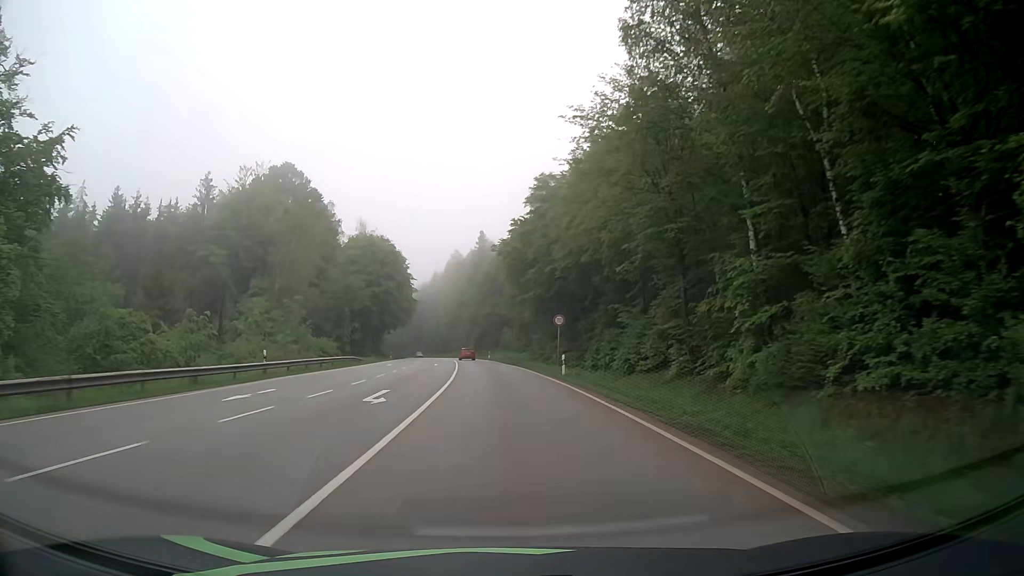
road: secondary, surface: asphalt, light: Day
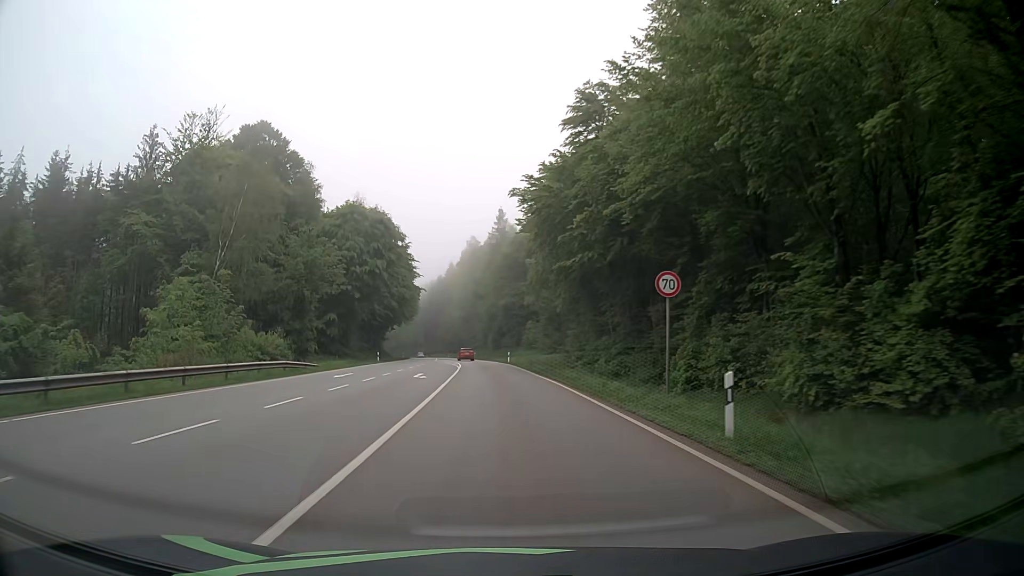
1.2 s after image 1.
(-0.3, +21.4) m; -2°
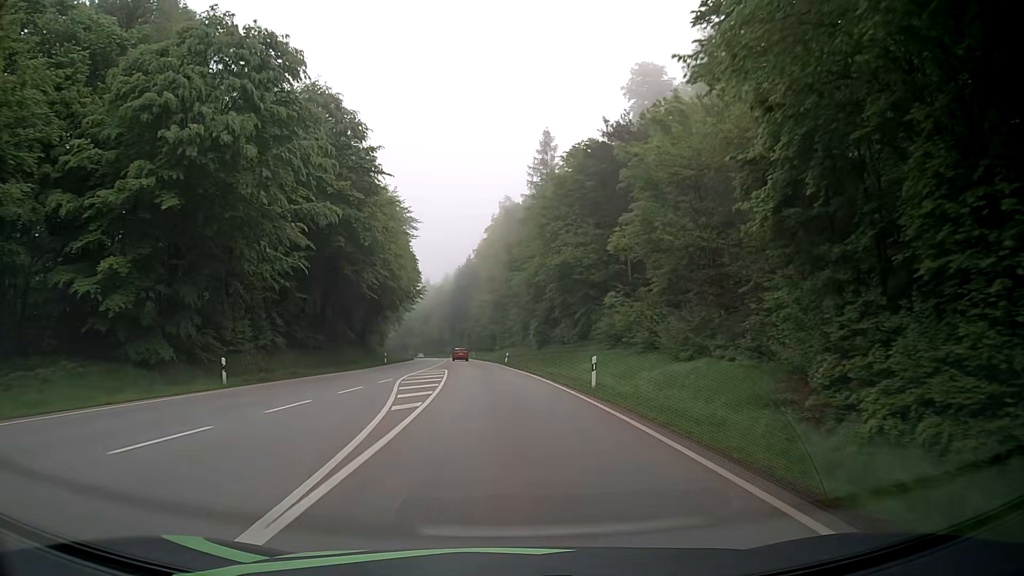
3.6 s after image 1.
(-1.3, +43.0) m; -3°
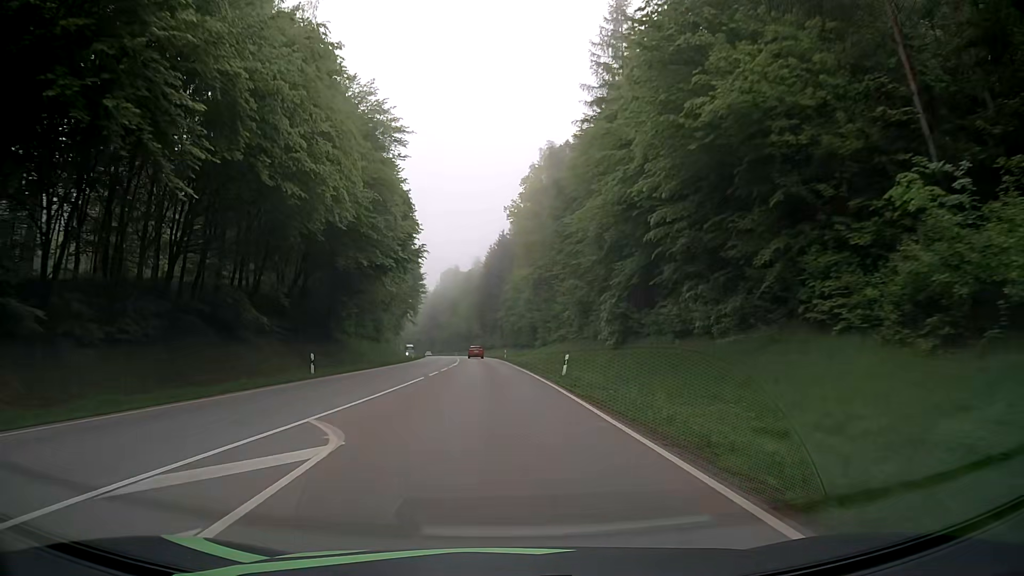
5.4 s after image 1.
(-1.0, +32.4) m; -4°
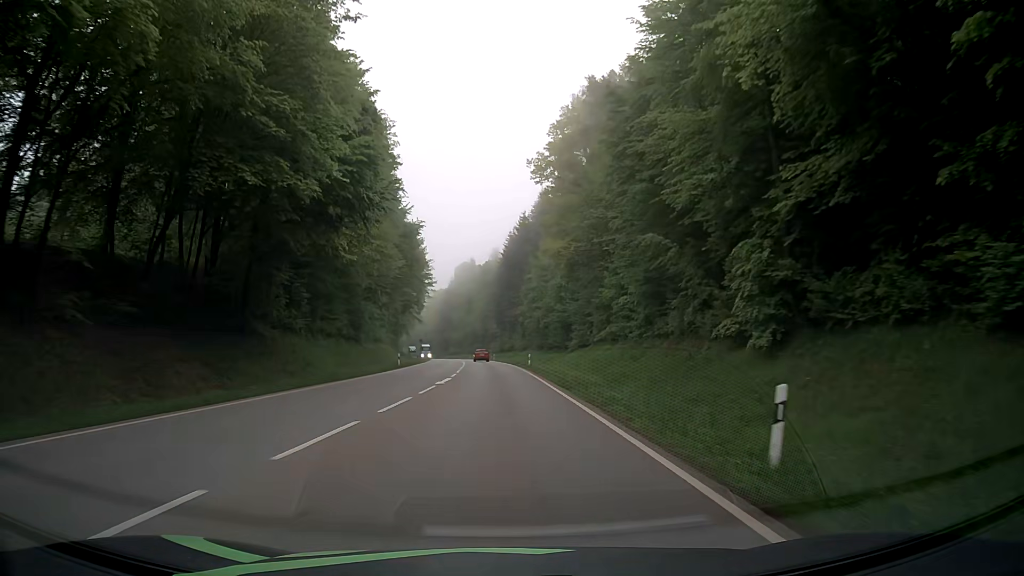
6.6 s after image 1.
(-0.3, +21.7) m; -2°
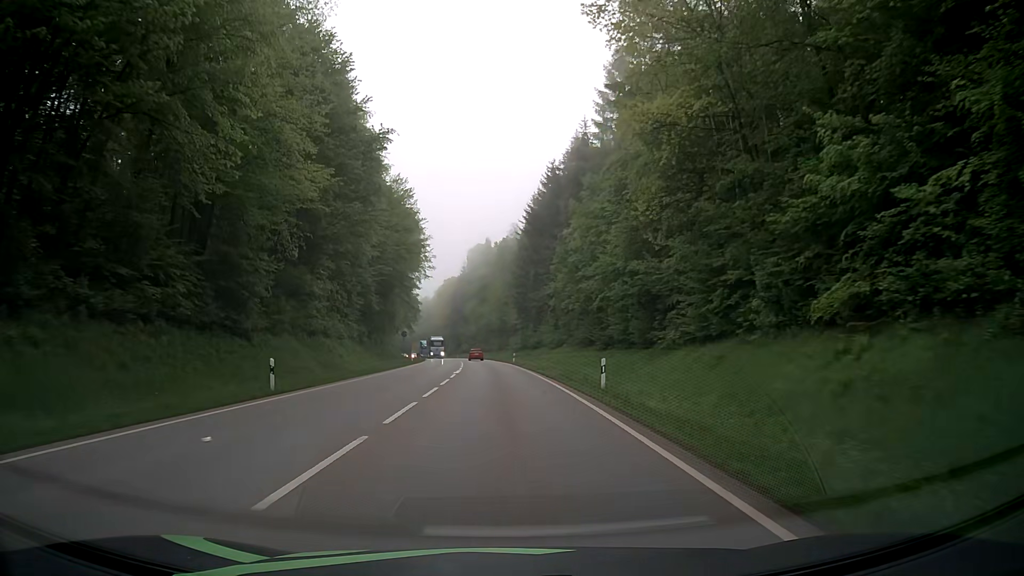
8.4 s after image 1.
(-0.5, +32.5) m; -1°
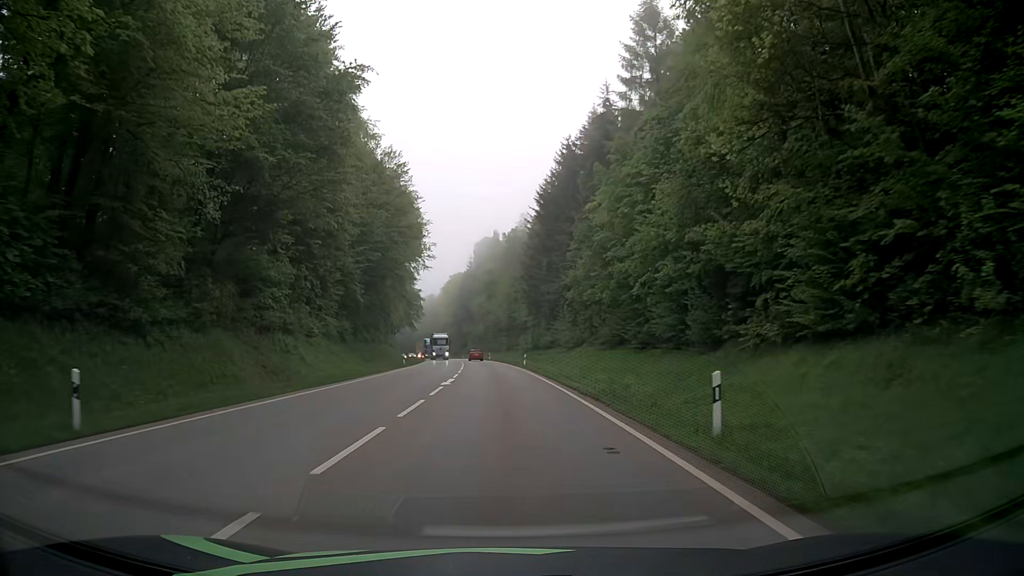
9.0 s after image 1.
(-0.1, +10.8) m; -2°
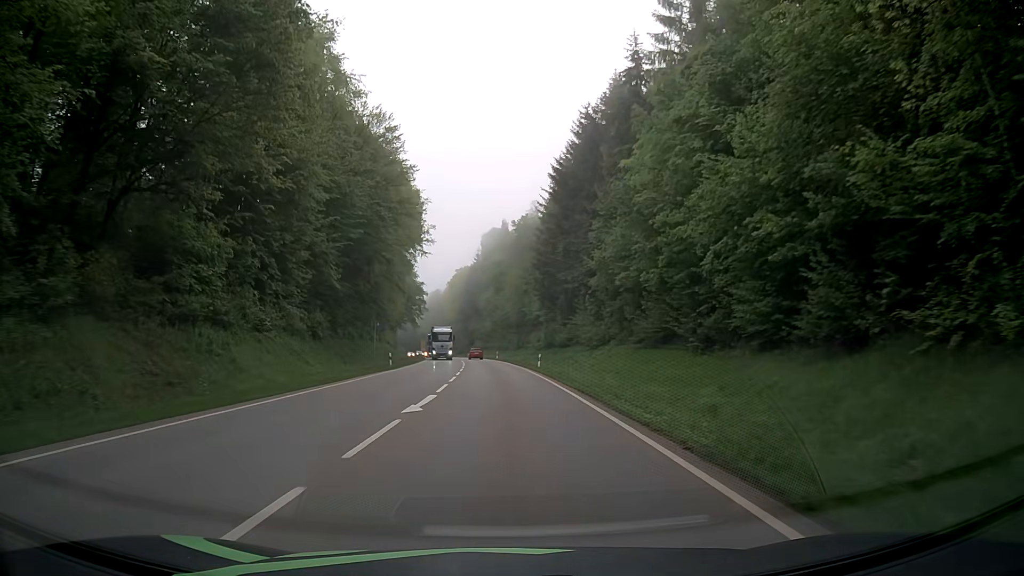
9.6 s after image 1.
(+0.1, +10.8) m; -1°
(0, +10) (0, +20) (0, +30) (-1, +40) (-1, +50) (-1, +60) (-2, +70) (-3, +80) (-4, +90) (-5, +100) m
